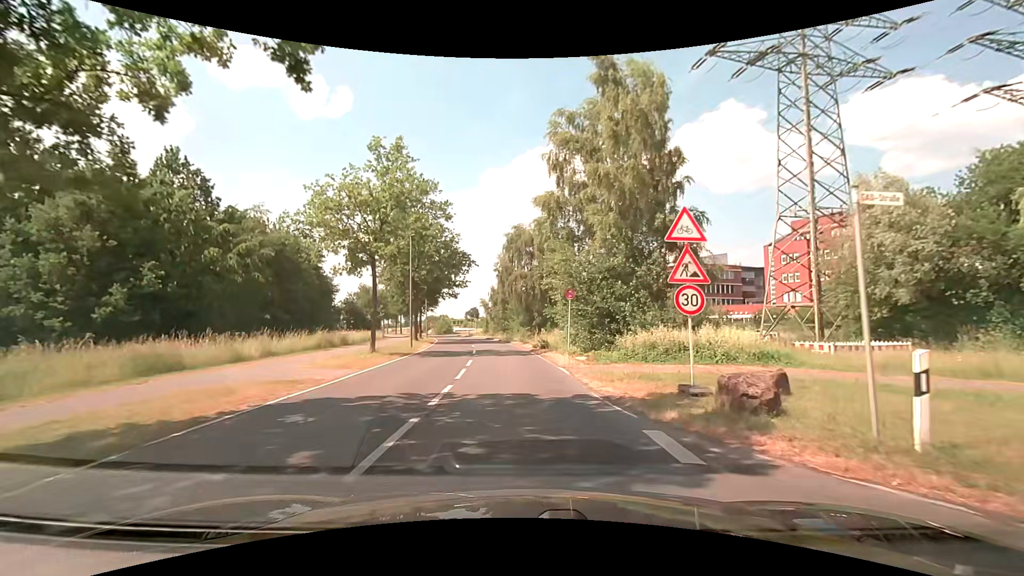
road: secondary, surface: asphalt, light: Day
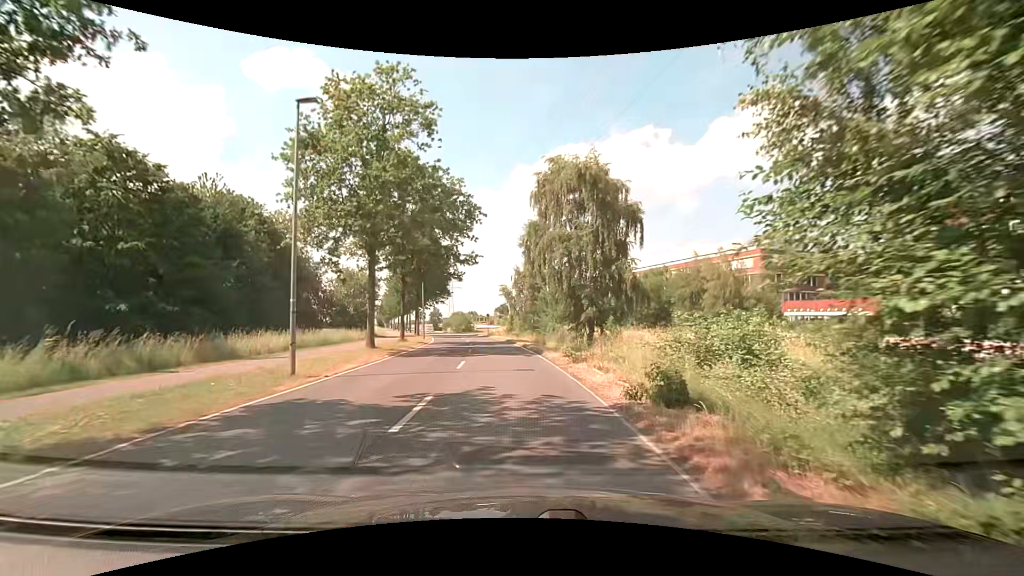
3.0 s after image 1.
(-0.6, +20.7) m; -4°
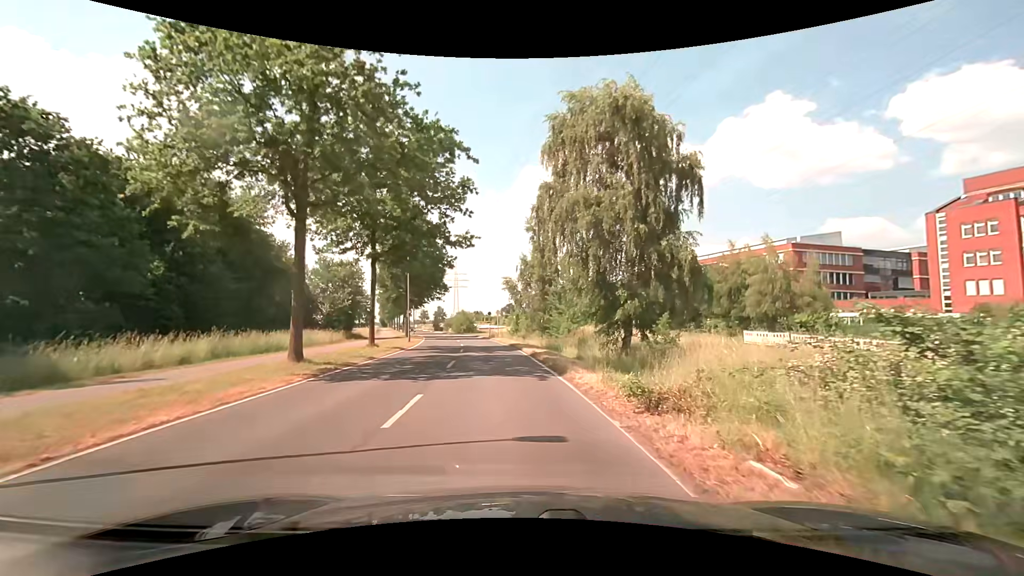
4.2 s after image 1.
(-0.1, +9.0) m; -2°
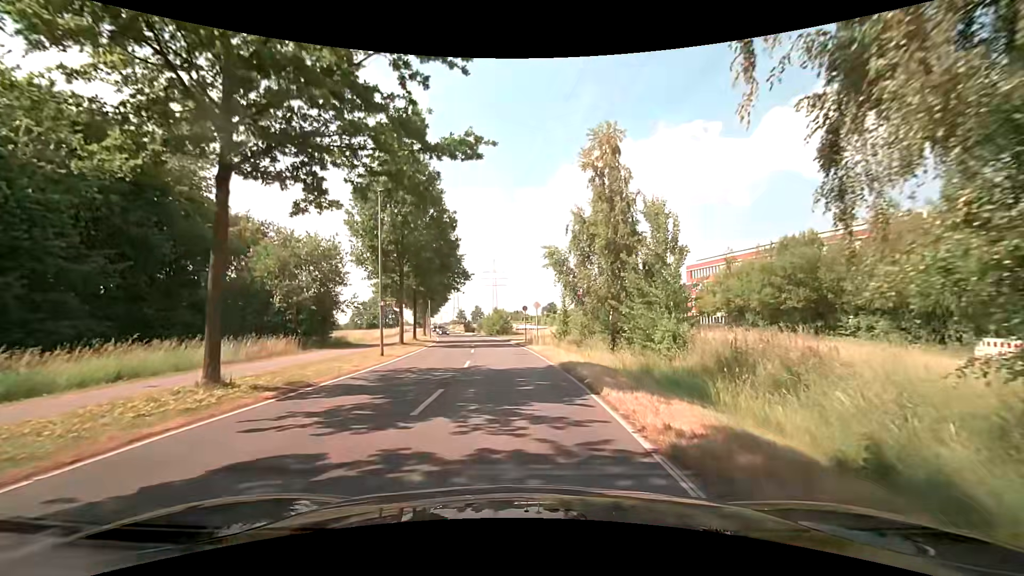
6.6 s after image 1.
(-0.3, +17.3) m; -3°
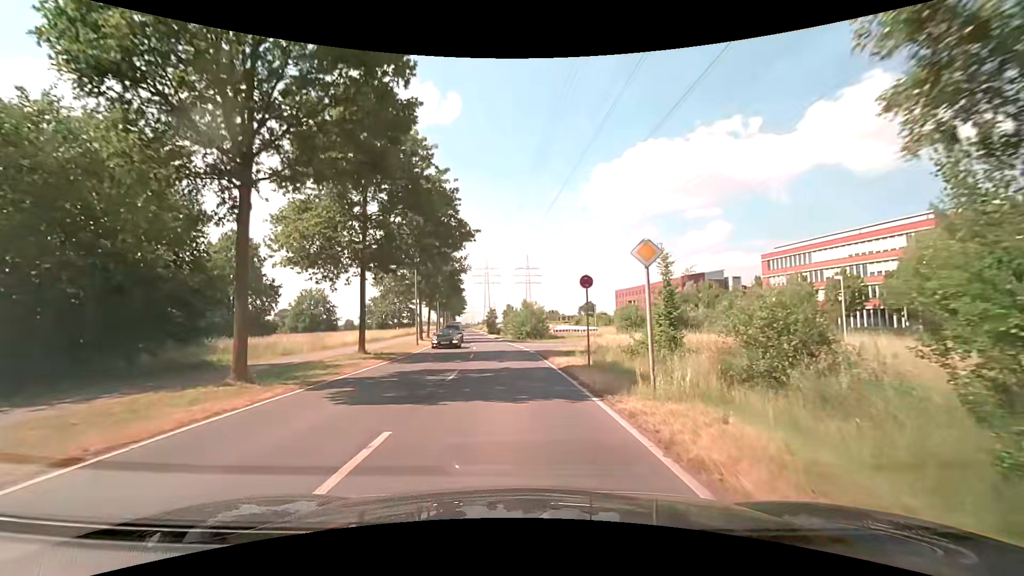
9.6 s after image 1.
(-0.8, +22.6) m; -5°
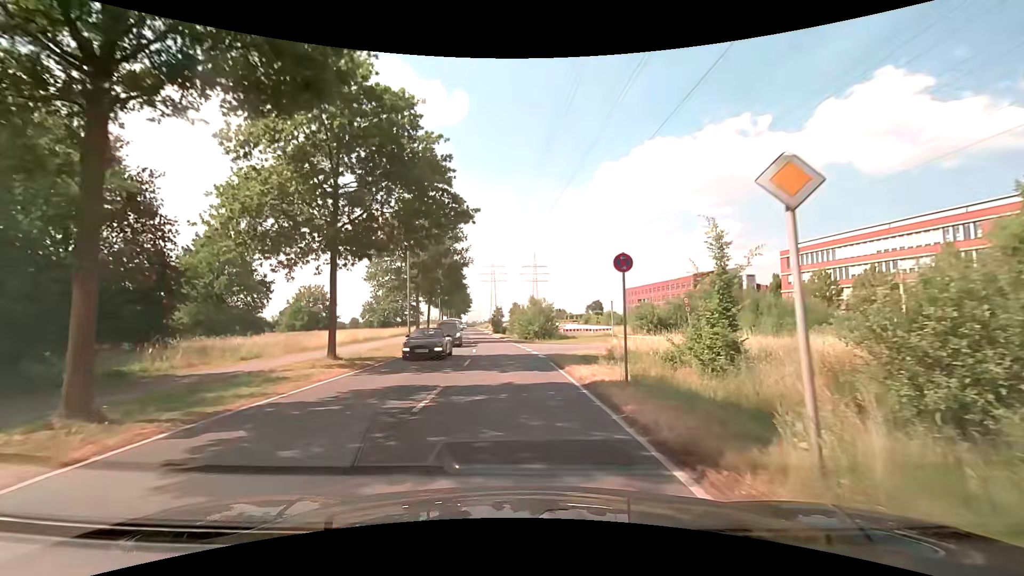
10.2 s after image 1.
(0.0, +4.6) m; 0°
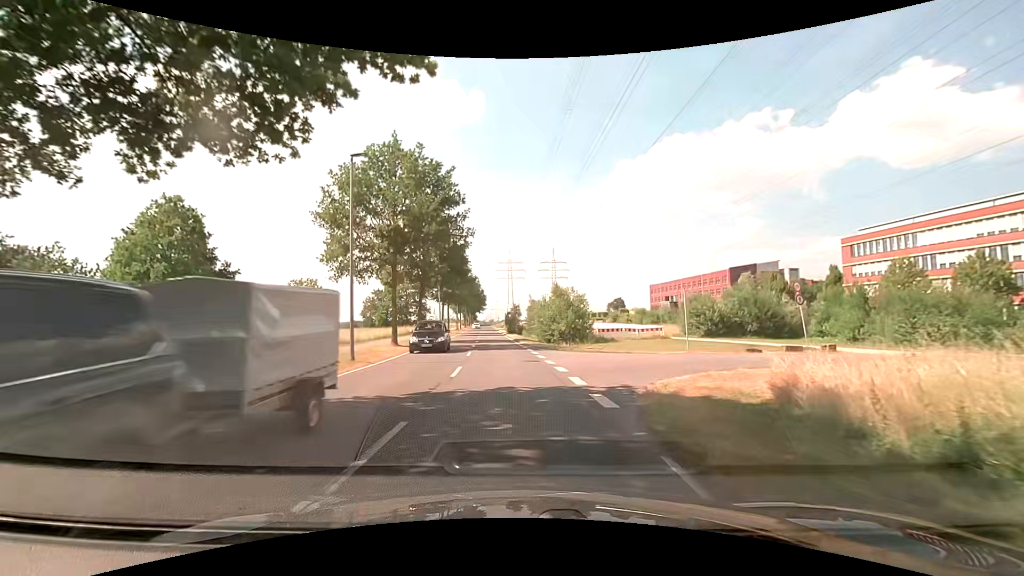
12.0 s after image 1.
(-0.3, +13.2) m; -2°
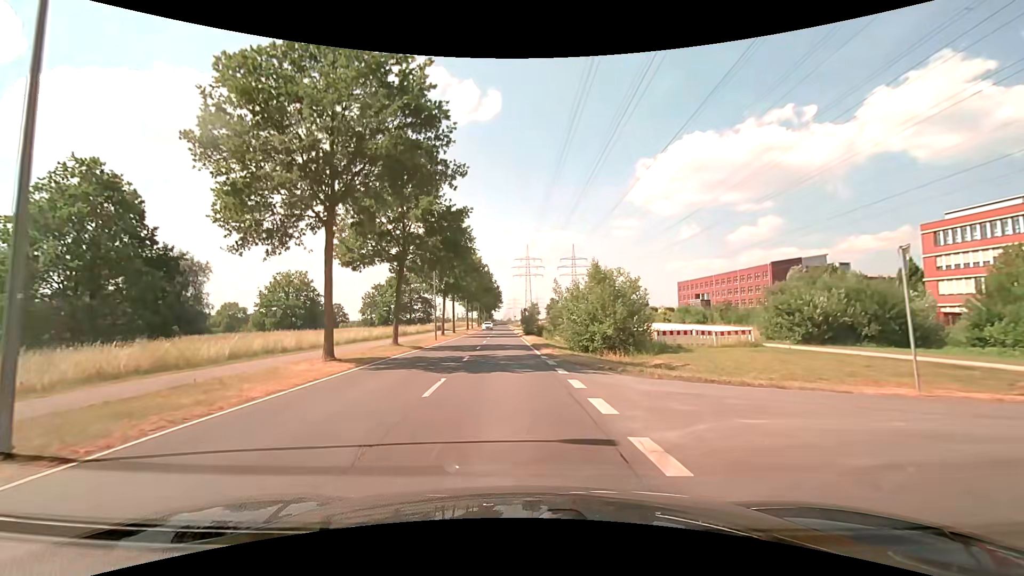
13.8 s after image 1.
(-0.2, +12.7) m; -2°
(0, +10) (-1, +20) (-1, +30) (-2, +40) (-2, +50) (-2, +60) (-3, +70) (-3, +80) (-4, +90) (-4, +100) m
